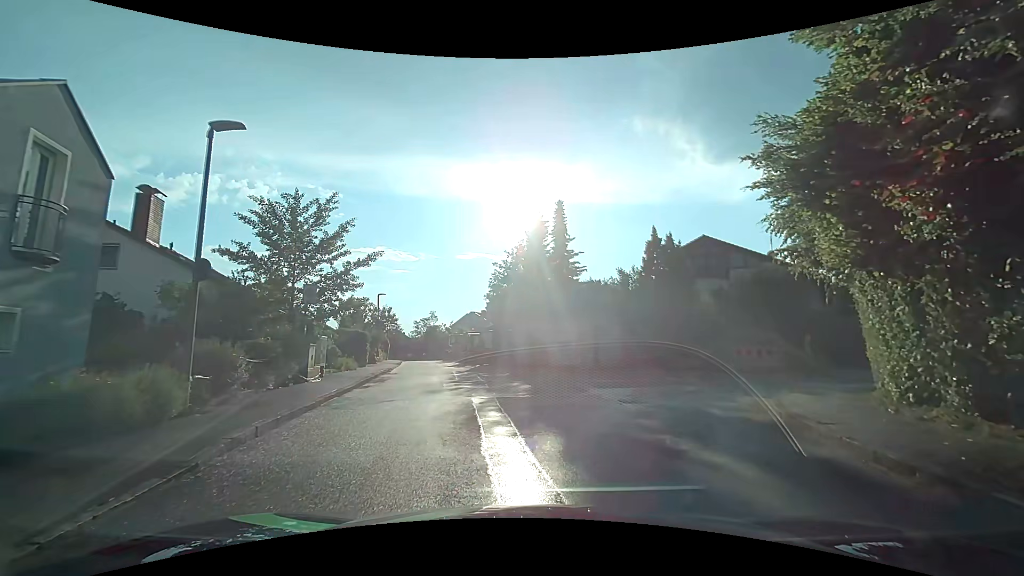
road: tertiary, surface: asphalt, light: Day
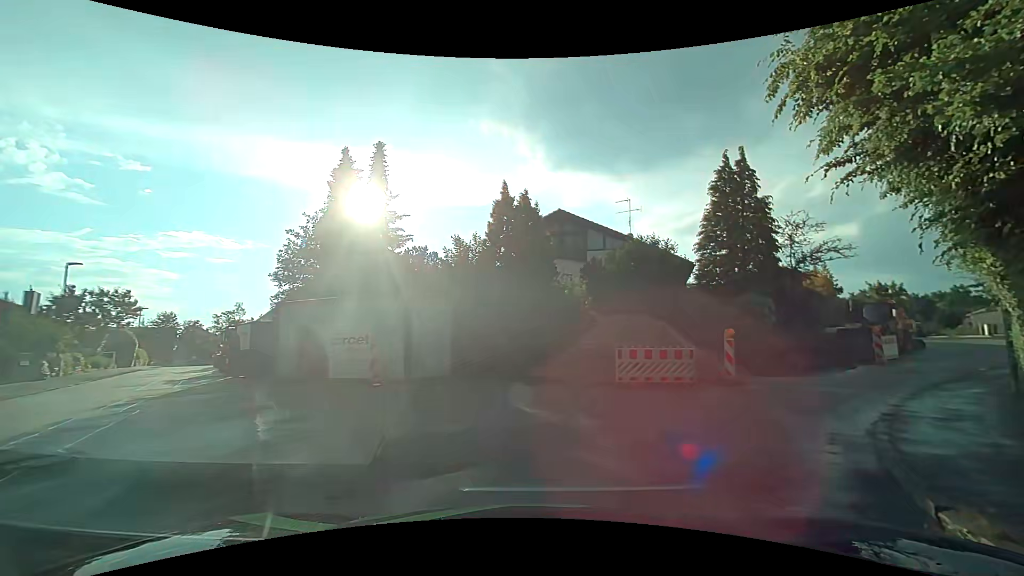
(+1.8, +10.3) m; +20°
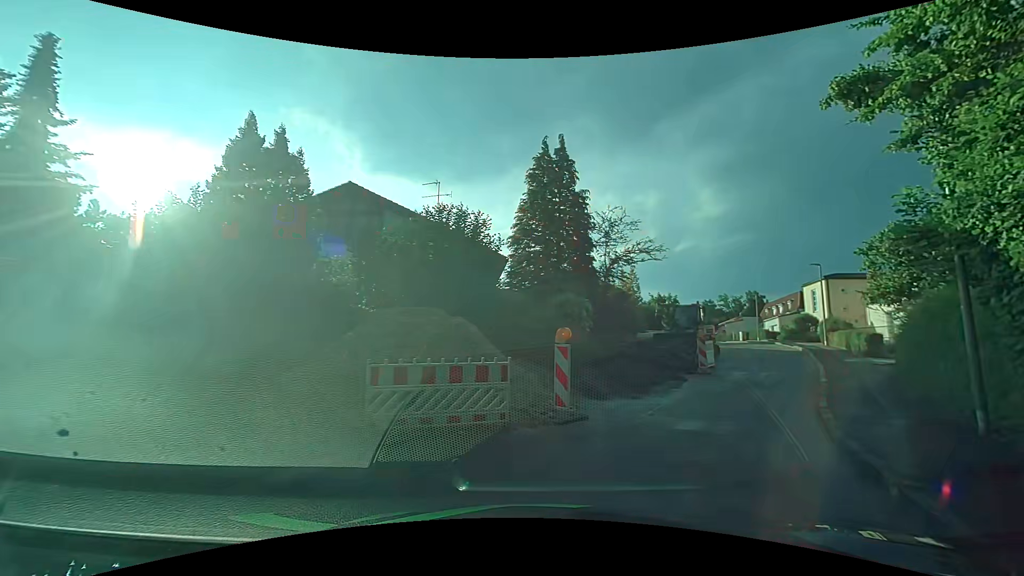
(+1.1, +6.7) m; +21°
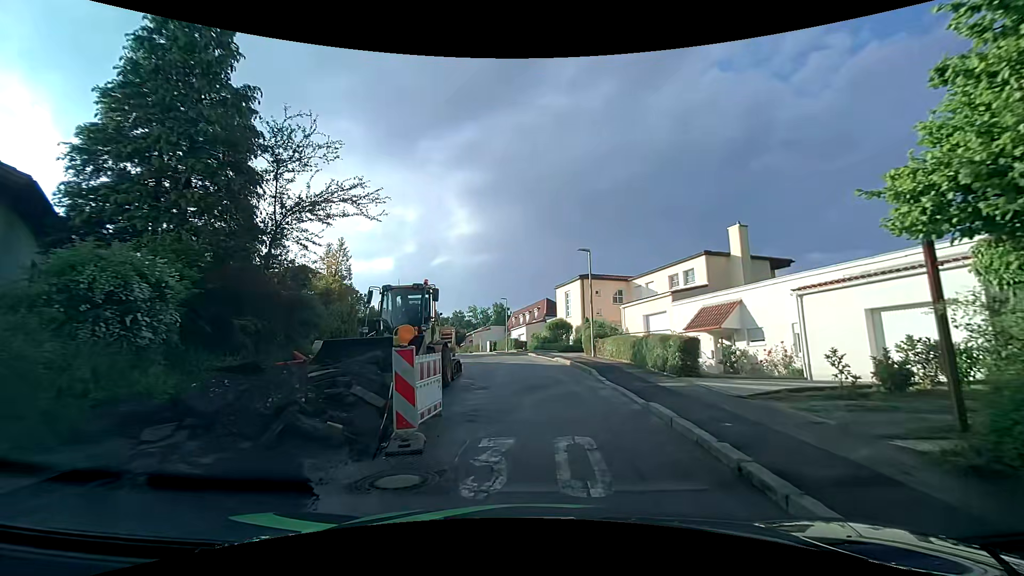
(+3.7, +12.2) m; +27°
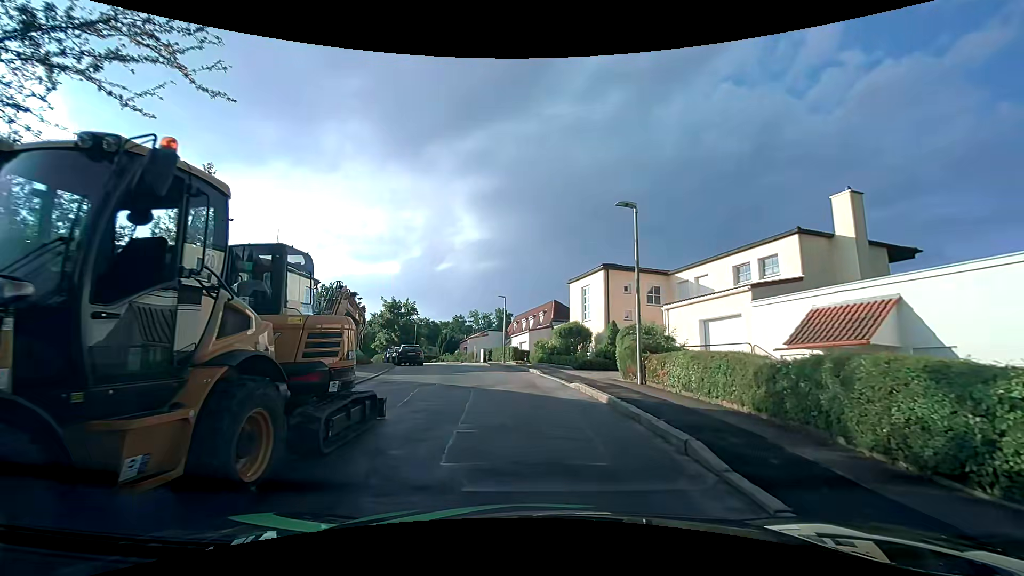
(+0.2, +9.7) m; 0°
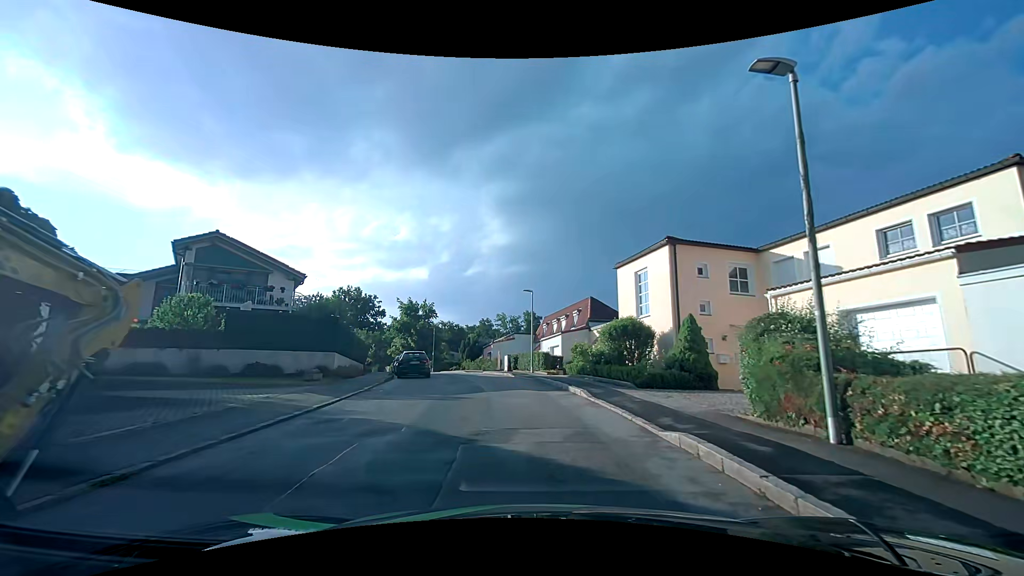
(-0.1, +7.4) m; -3°
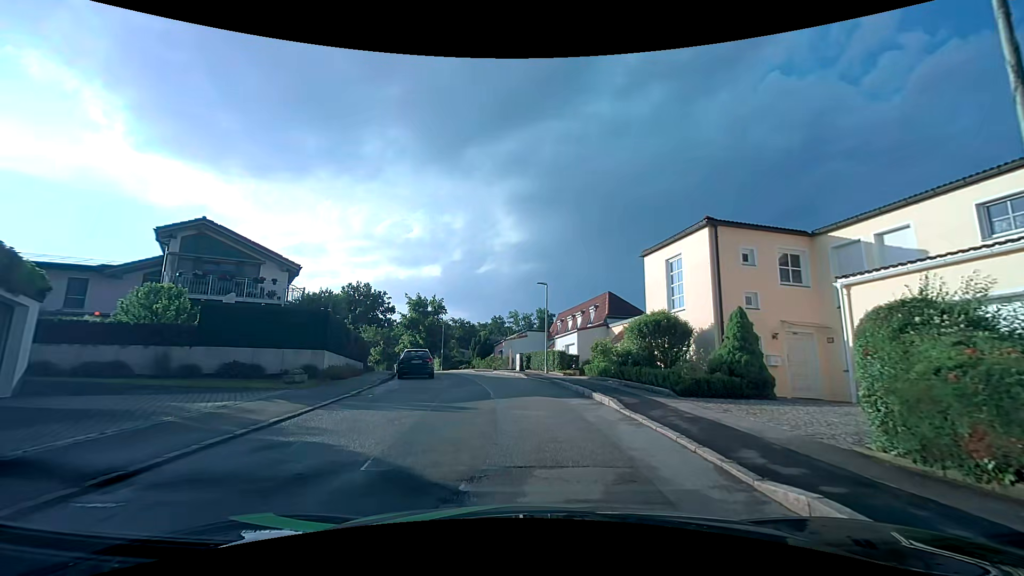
(0.0, +2.7) m; -1°
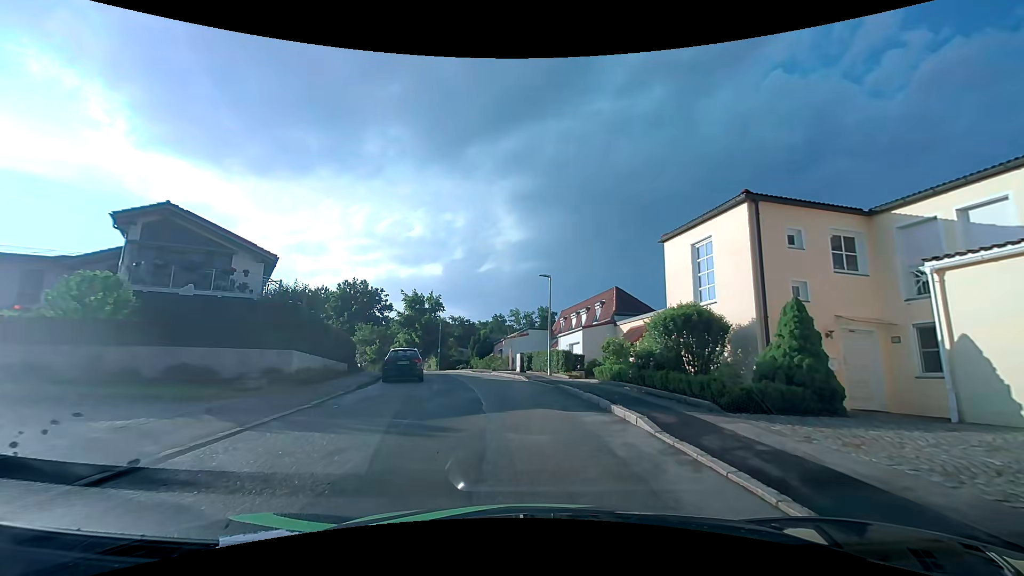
(0.0, +2.8) m; -1°
(0, +10) (-1, +20) (-3, +30) (-6, +39) (-9, +49) (-14, +57) (-19, +66) (-26, +74) (-33, +81) (-40, +88) m
